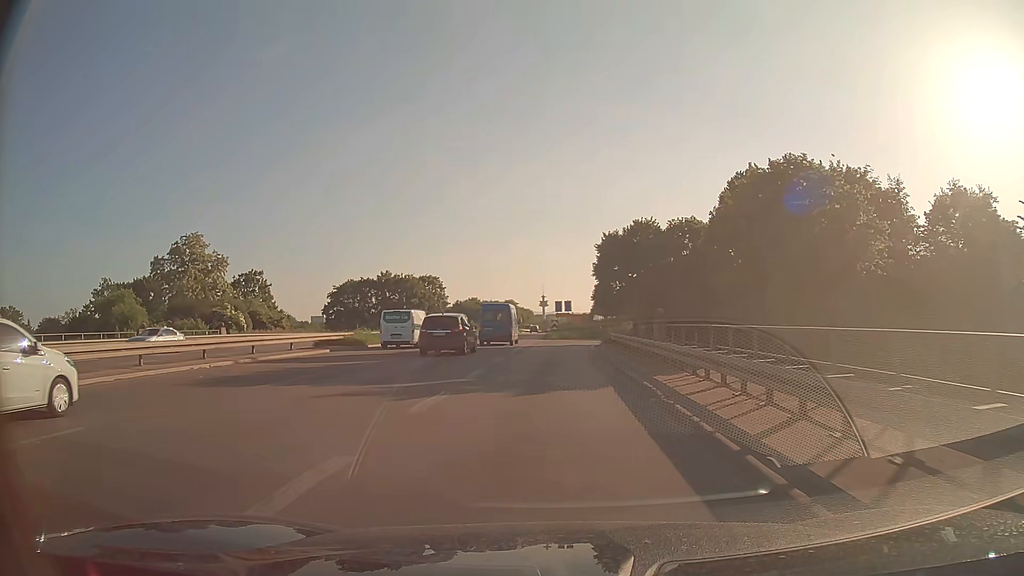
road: trunk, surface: asphalt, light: Day
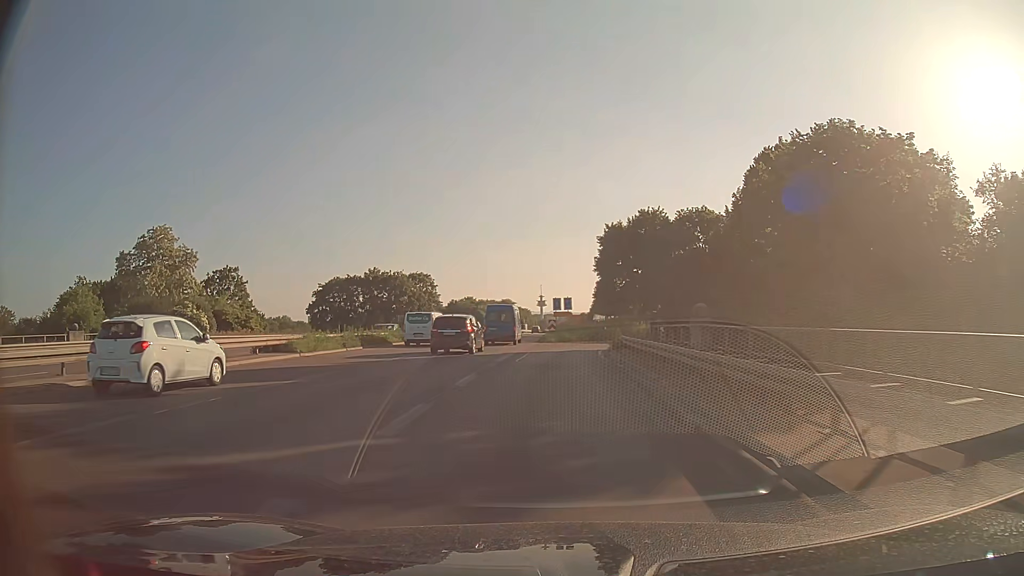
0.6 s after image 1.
(0.0, +7.7) m; 0°
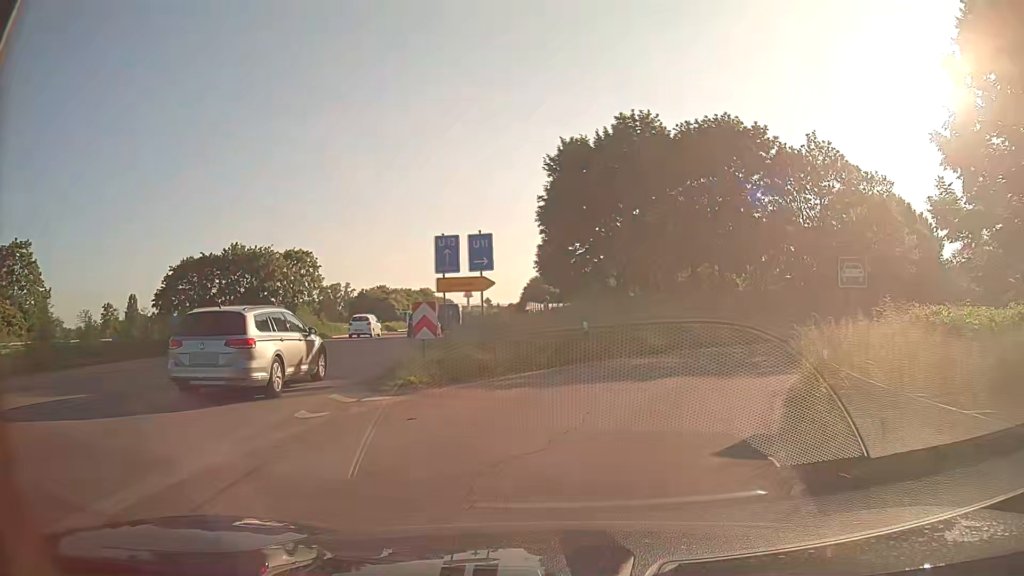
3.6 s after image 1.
(+0.9, +33.4) m; +7°
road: trunk_link
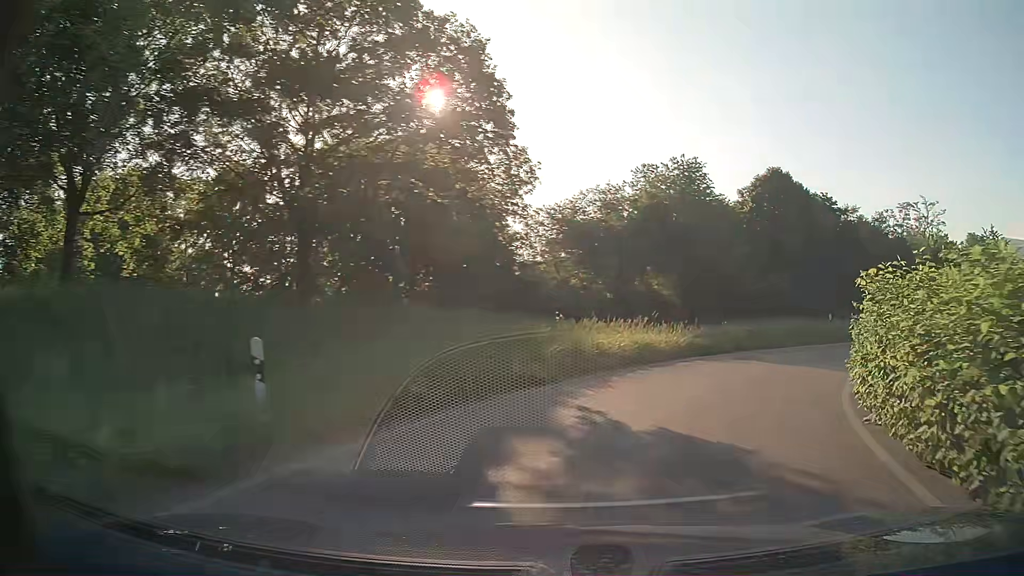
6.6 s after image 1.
(+9.4, +26.0) m; +44°
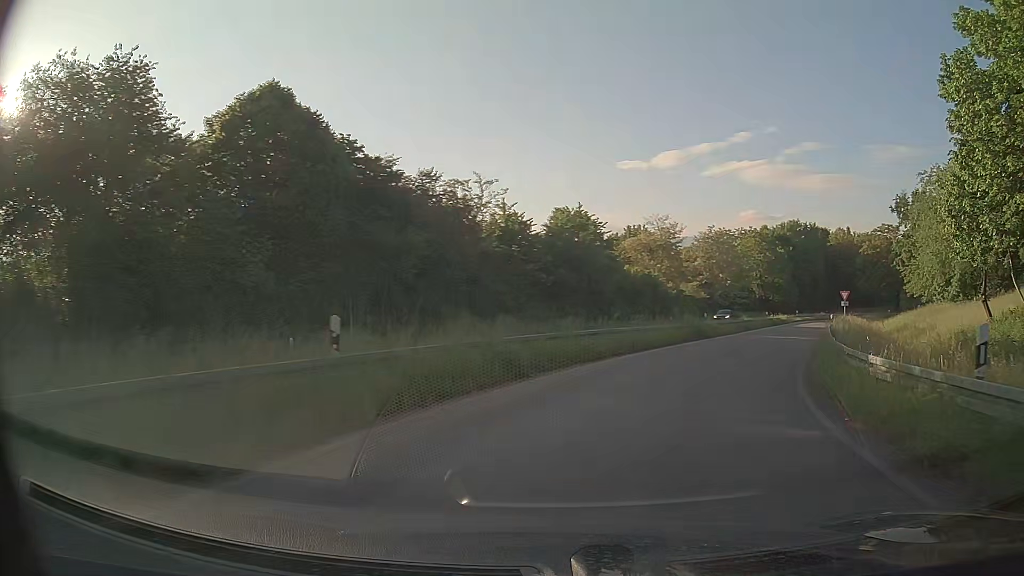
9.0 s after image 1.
(+8.4, +21.7) m; +41°
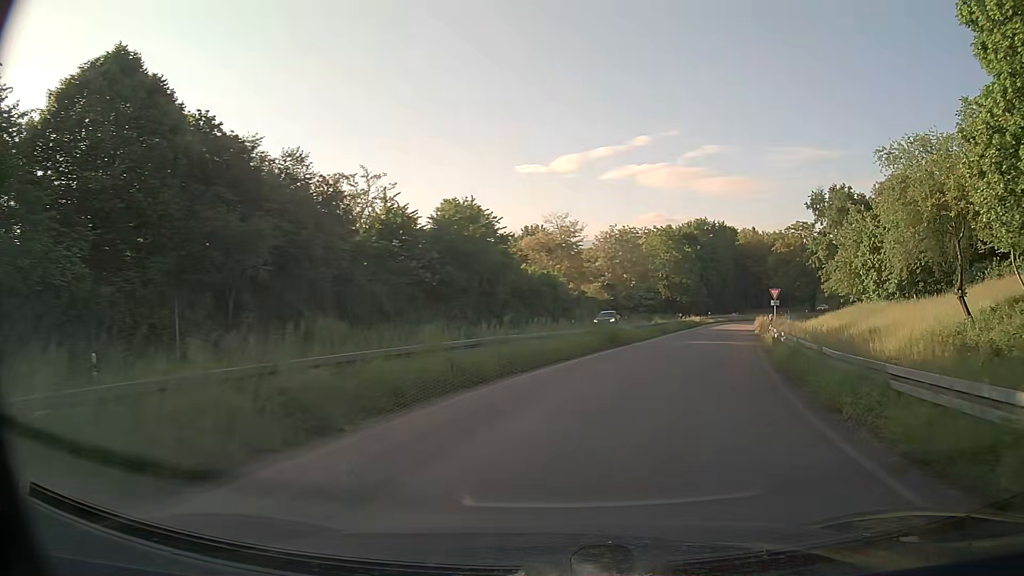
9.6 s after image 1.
(+0.5, +6.4) m; +9°
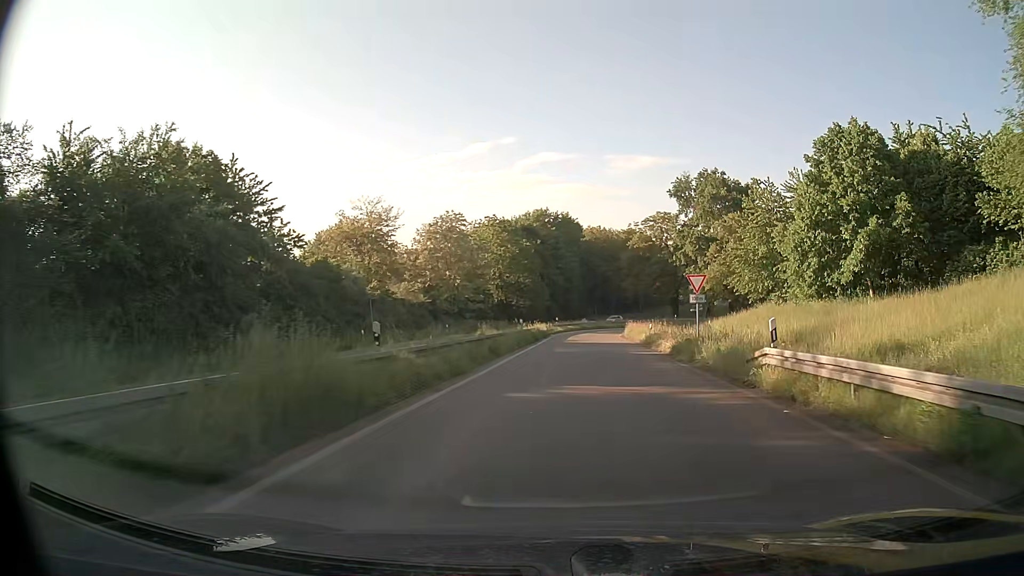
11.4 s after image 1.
(+2.9, +20.3) m; +14°
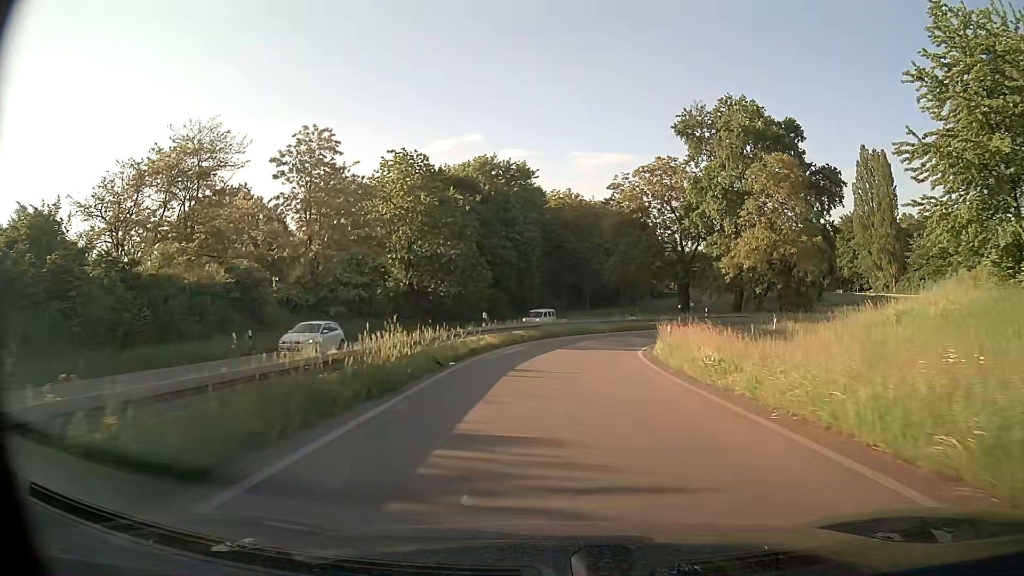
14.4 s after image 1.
(+1.8, +37.4) m; +4°
(0, +10) (+1, +20) (+2, +30) (+6, +39) (+13, +47) (+21, +51) (+31, +53) (+41, +51) (+49, +45) (+55, +37) m
